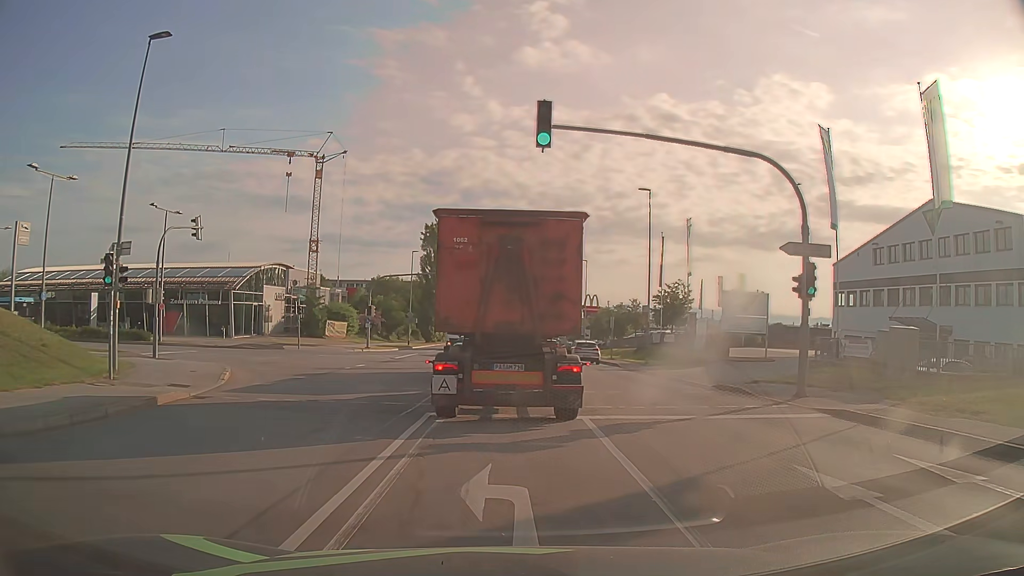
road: secondary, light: Day
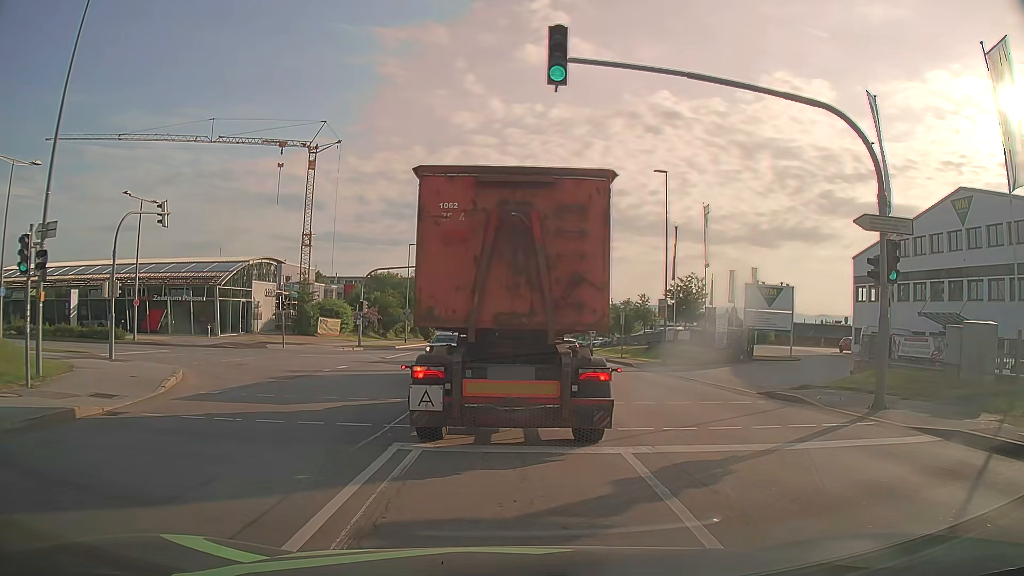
(0.0, +3.6) m; +2°
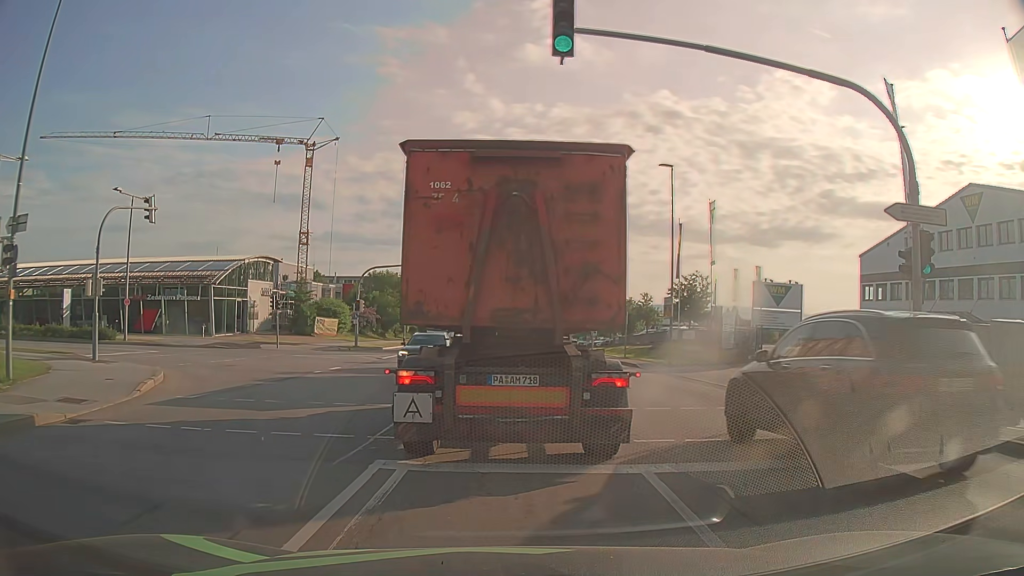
(0.0, +1.2) m; -1°
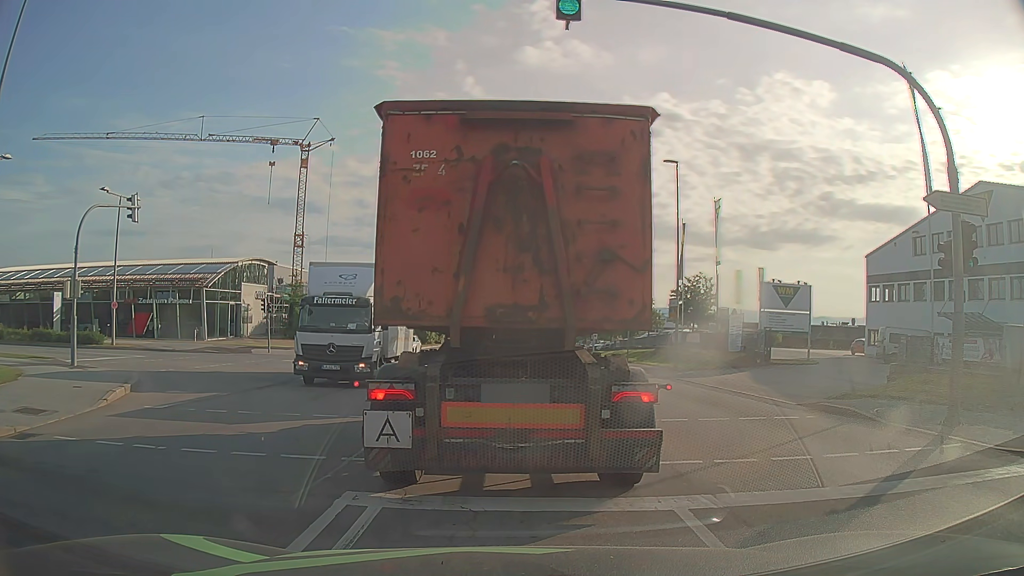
(0.0, +1.3) m; 0°
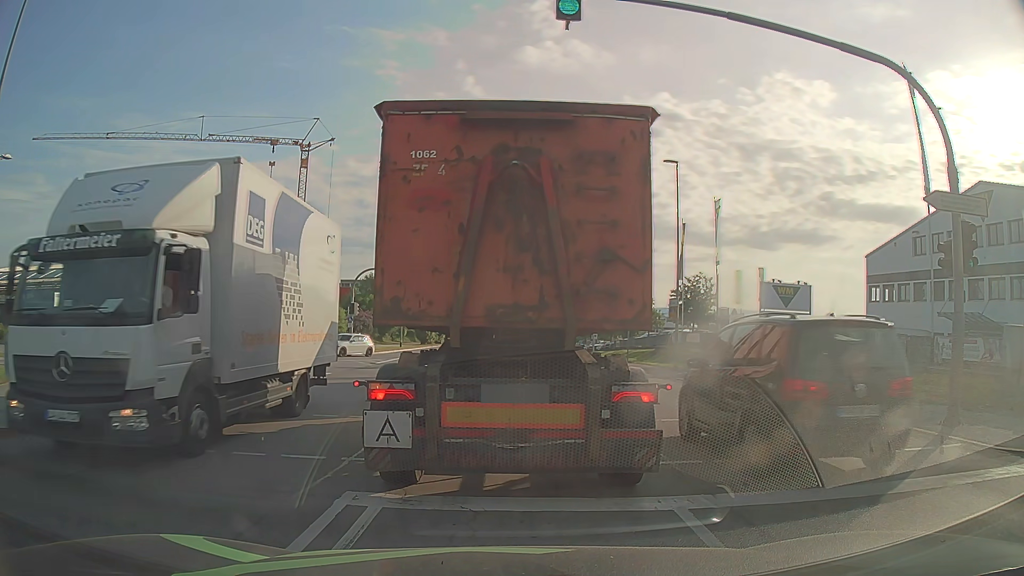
(0.0, 0.0) m; 0°
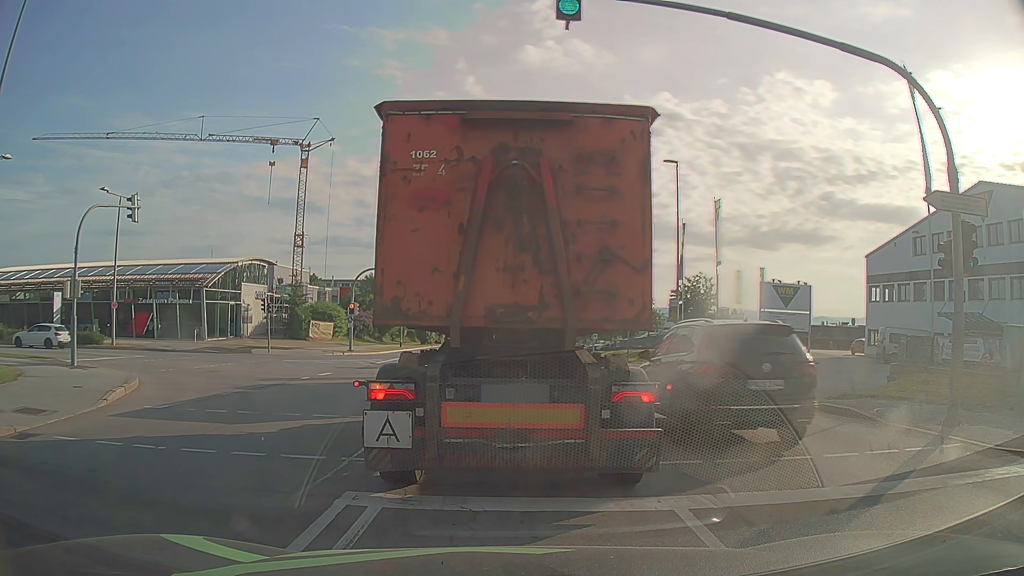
(0.0, 0.0) m; 0°
